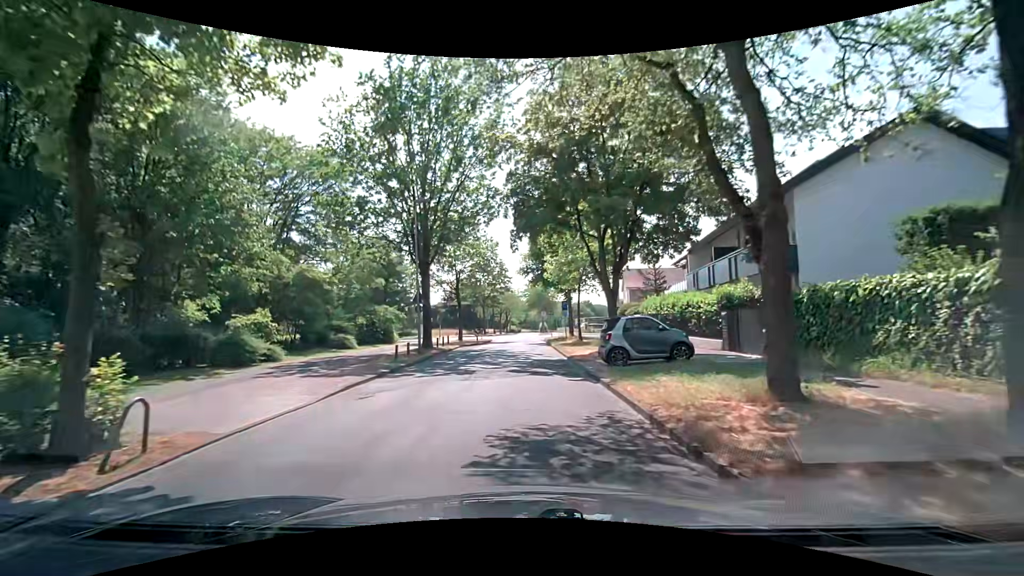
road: residential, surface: asphalt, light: Day
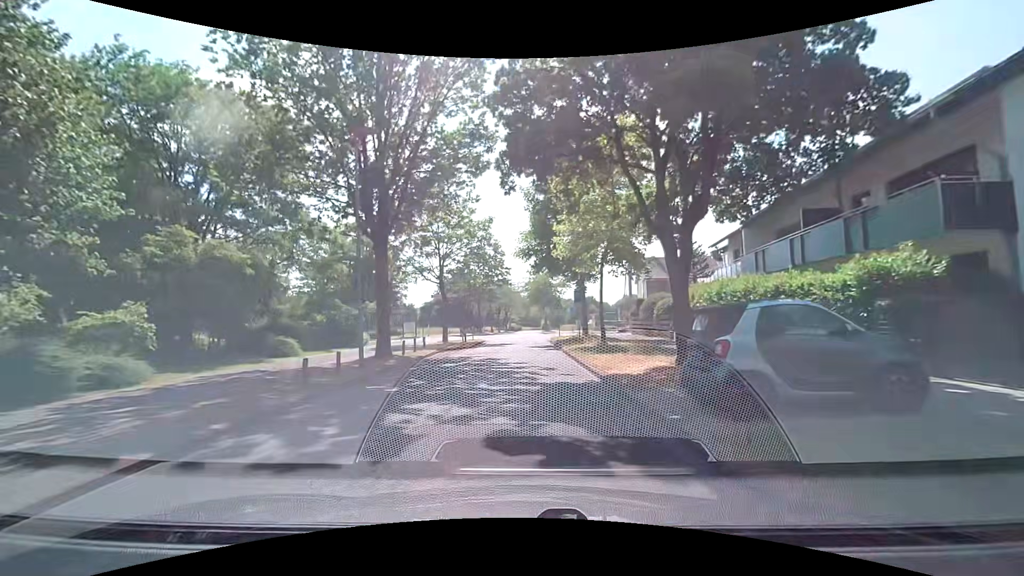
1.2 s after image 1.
(0.0, +8.8) m; 0°
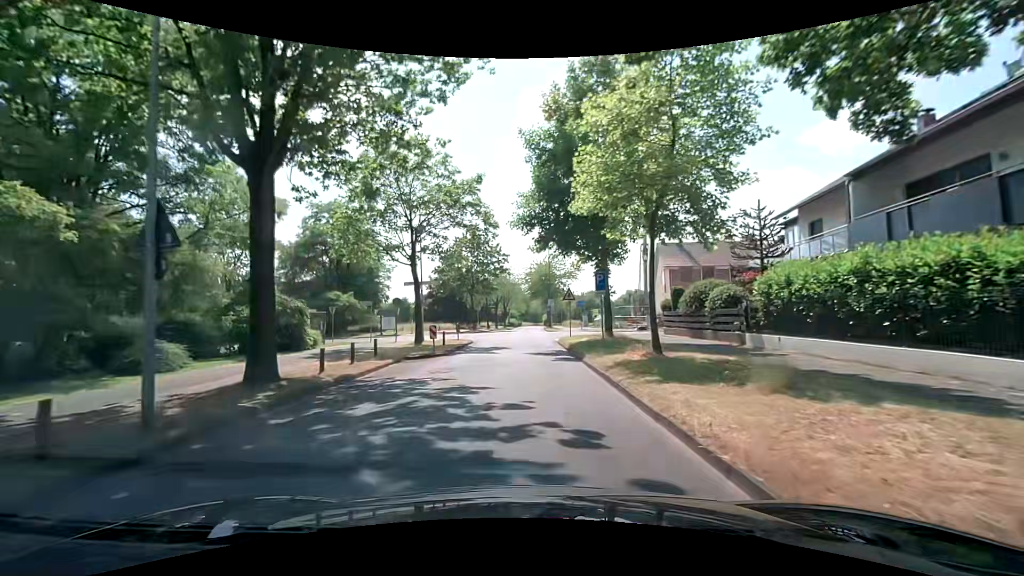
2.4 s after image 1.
(0.0, +8.8) m; 0°
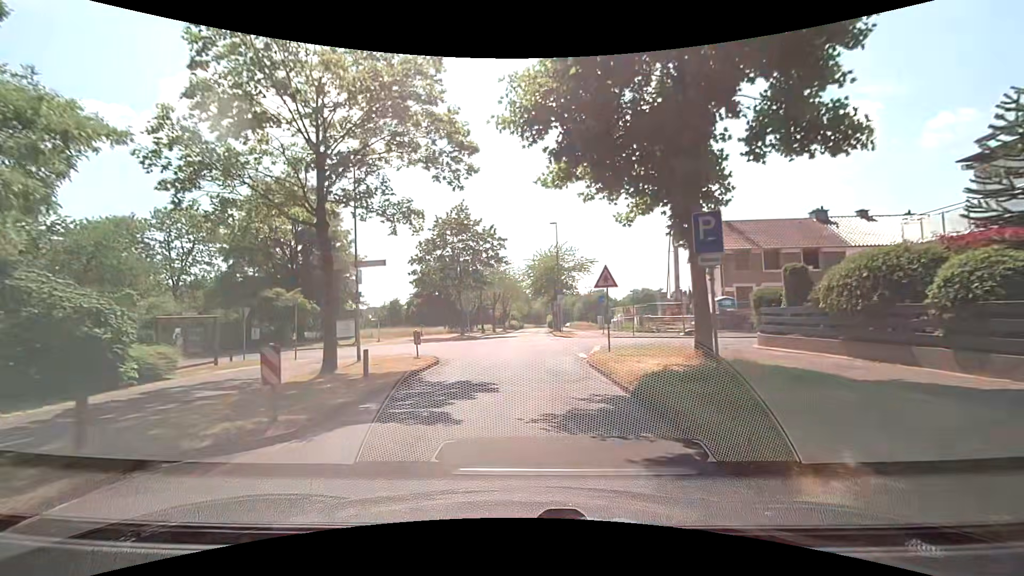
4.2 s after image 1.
(-0.2, +11.9) m; -2°
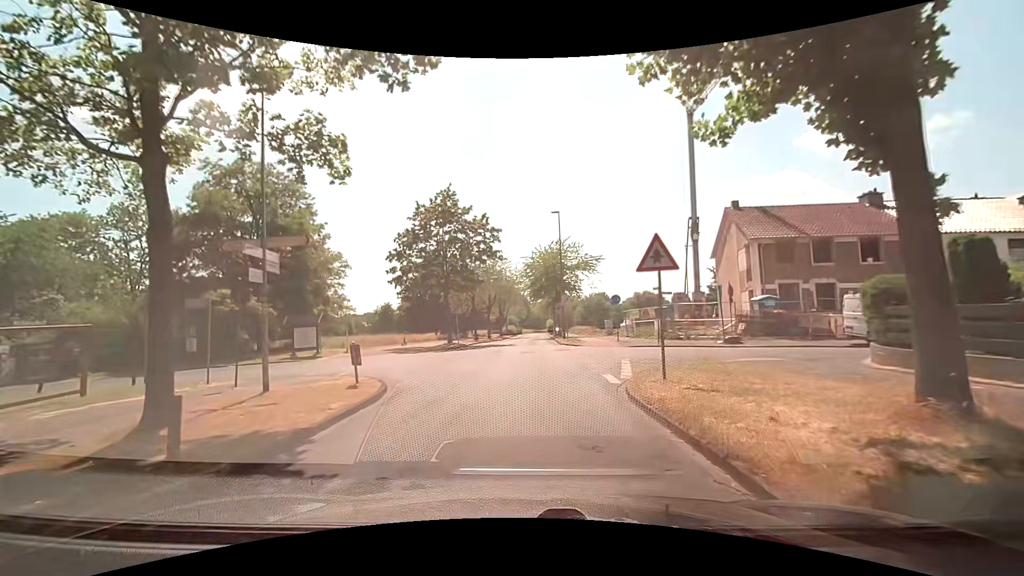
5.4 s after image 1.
(+0.1, +6.3) m; 0°
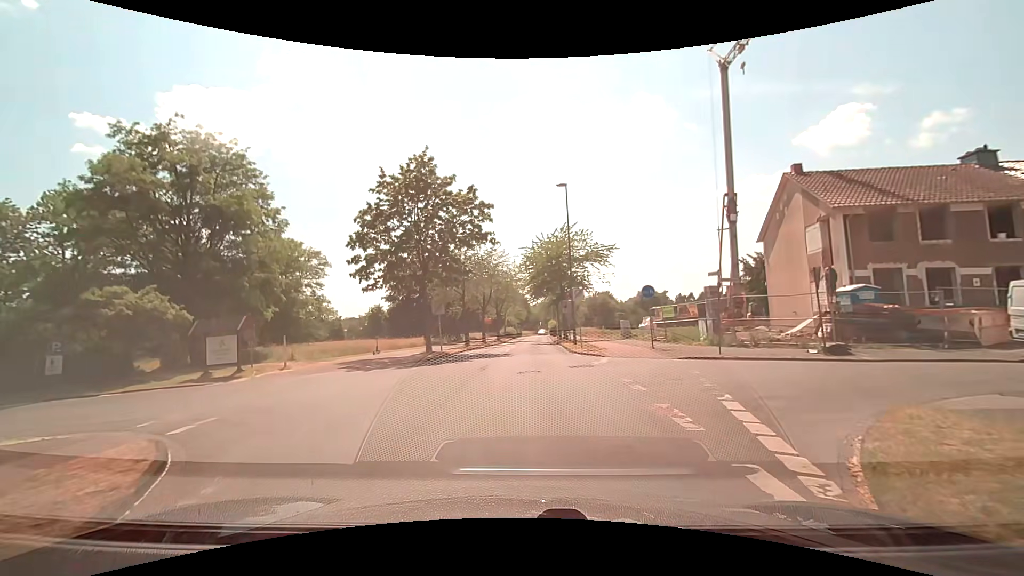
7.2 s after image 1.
(+0.3, +8.0) m; +1°
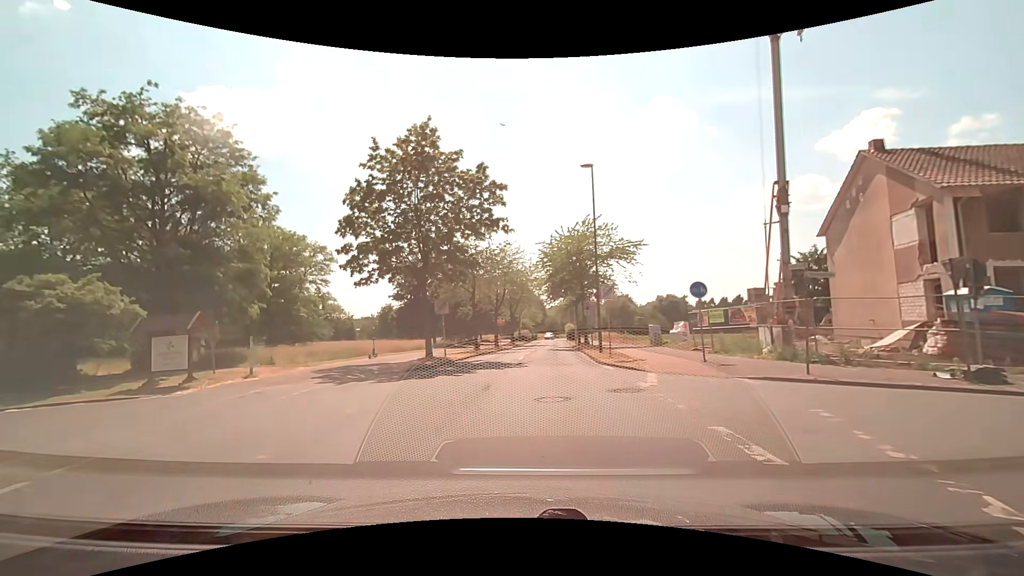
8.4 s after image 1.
(0.0, +4.3) m; -2°
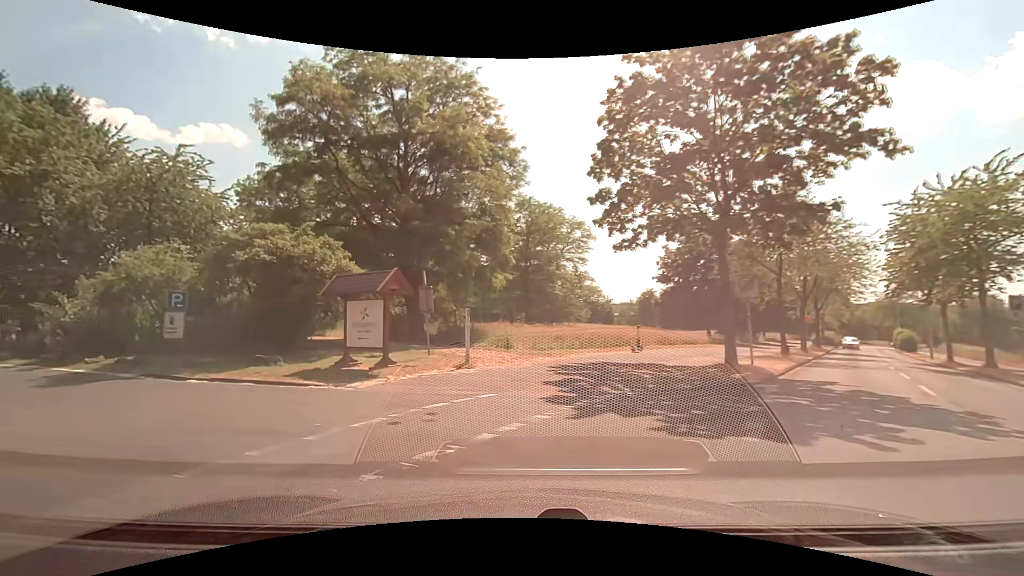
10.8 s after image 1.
(-1.6, +8.4) m; -26°
